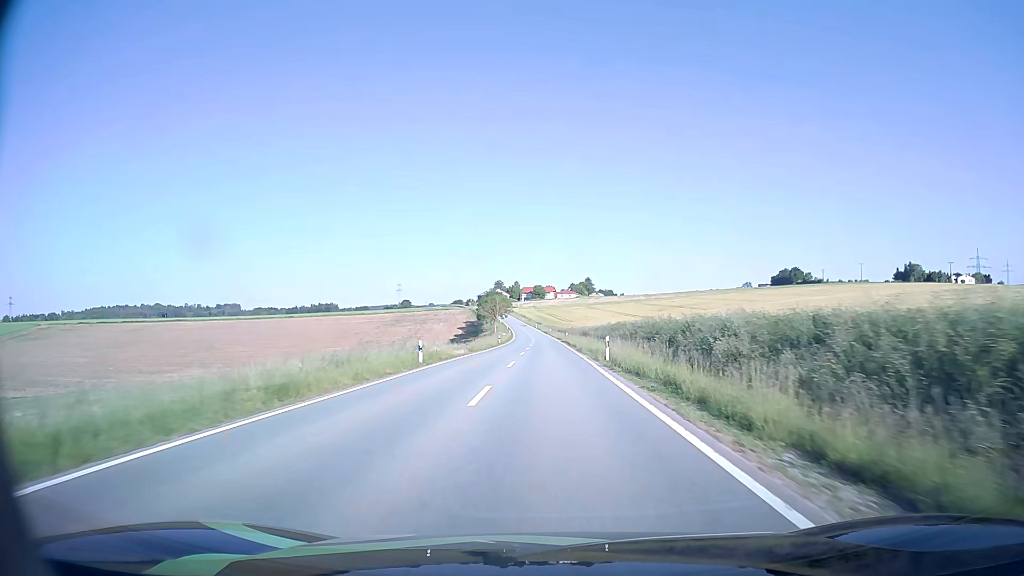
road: tertiary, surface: asphalt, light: Day
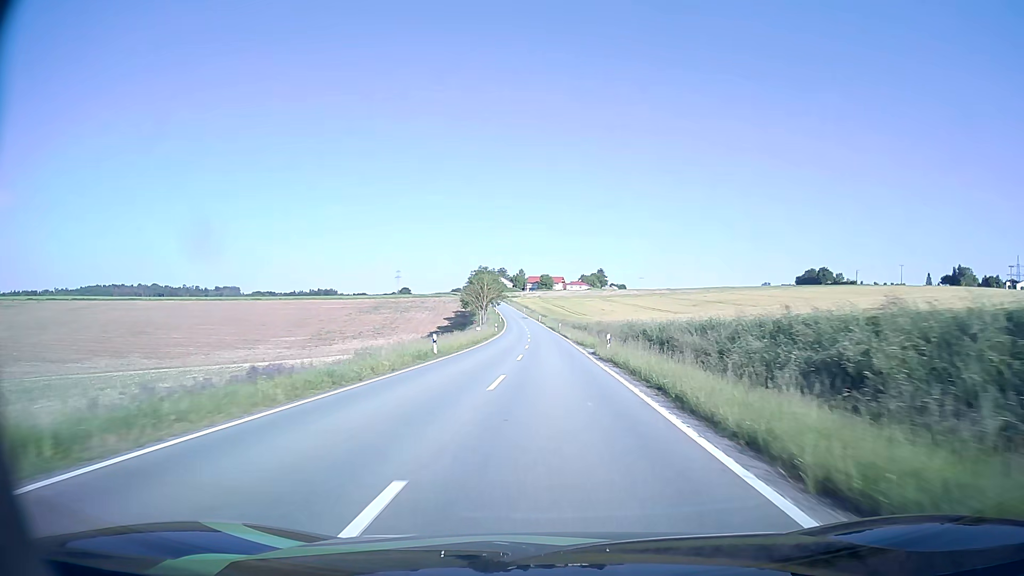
(-0.3, +47.5) m; -1°
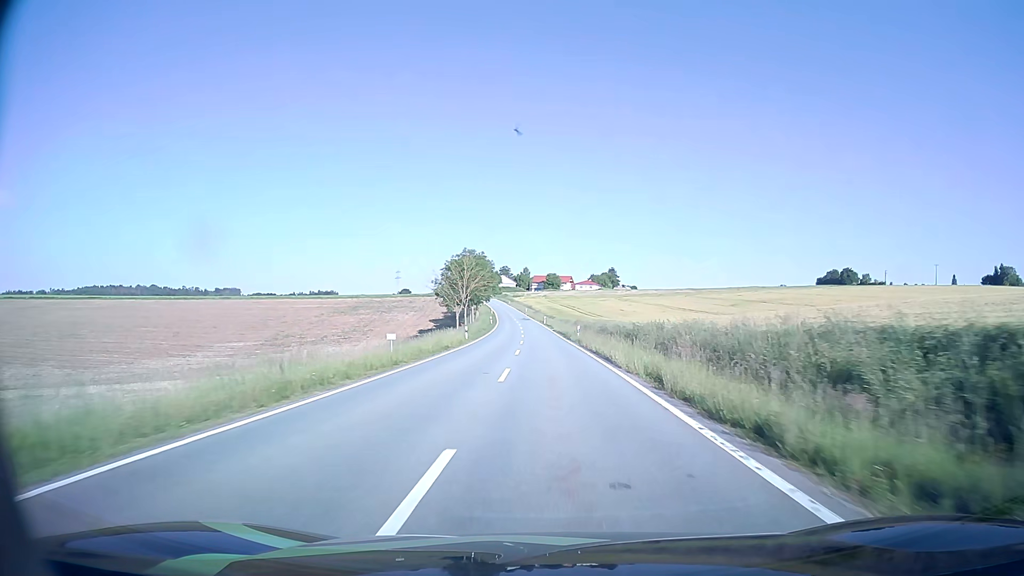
(-0.1, +35.4) m; 0°
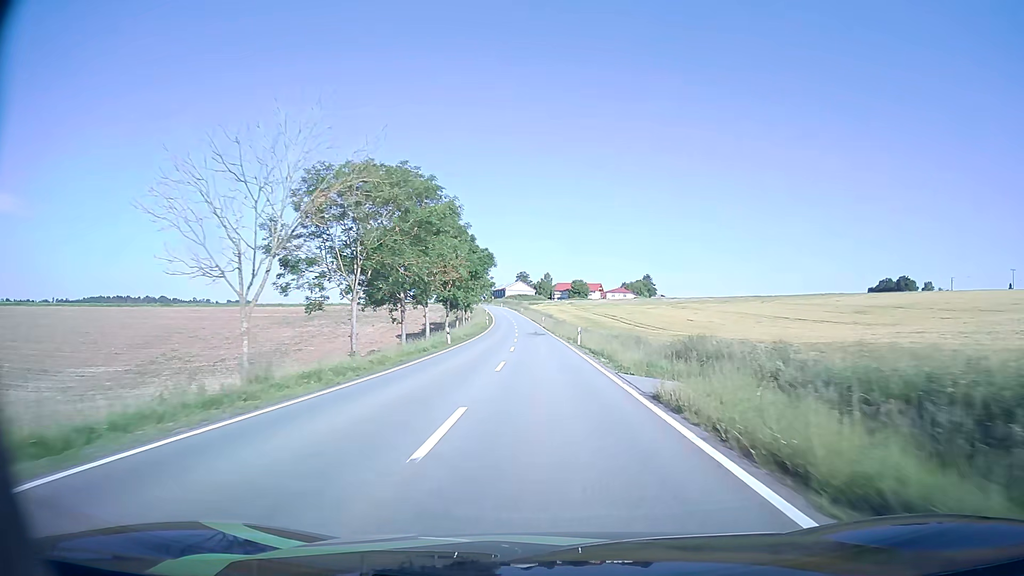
(-0.9, +58.3) m; -2°
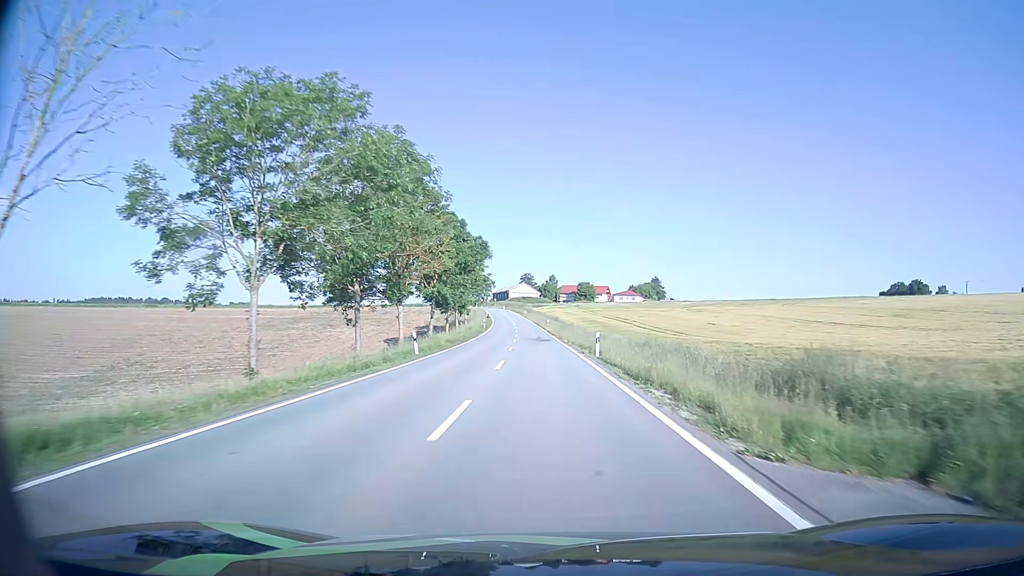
(-0.1, +11.6) m; -1°
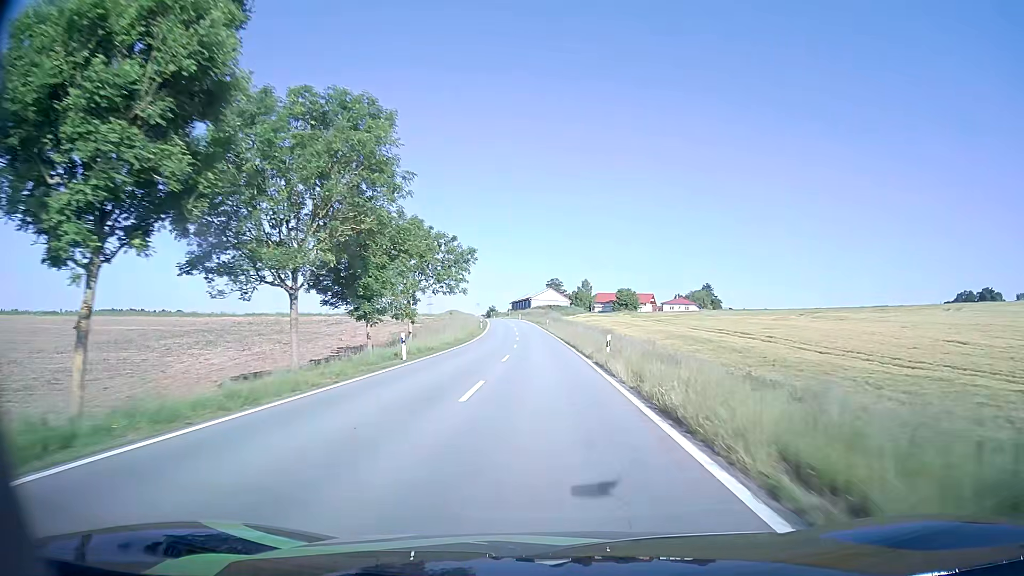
(-1.0, +57.6) m; -2°
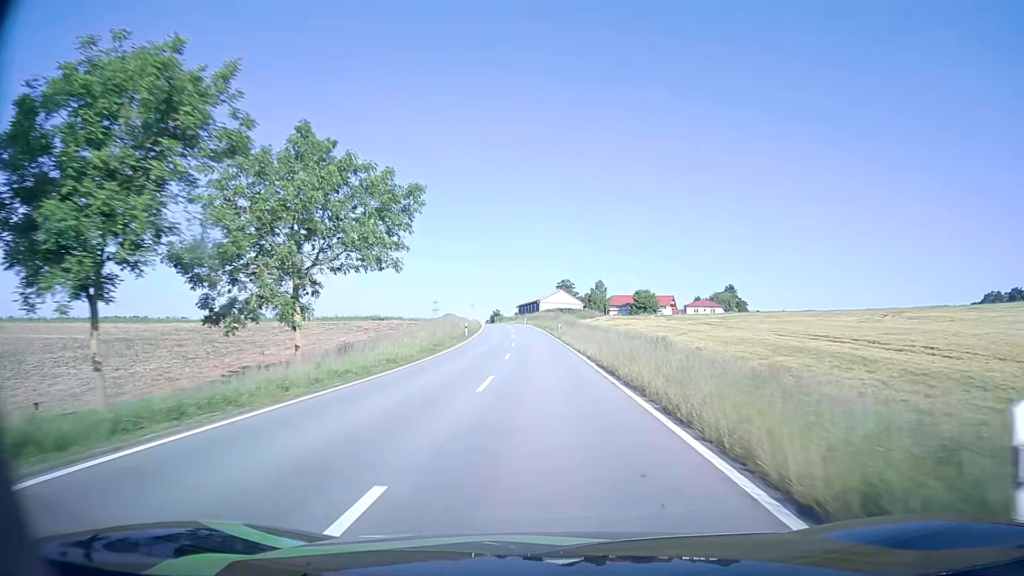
(-0.1, +22.9) m; -1°
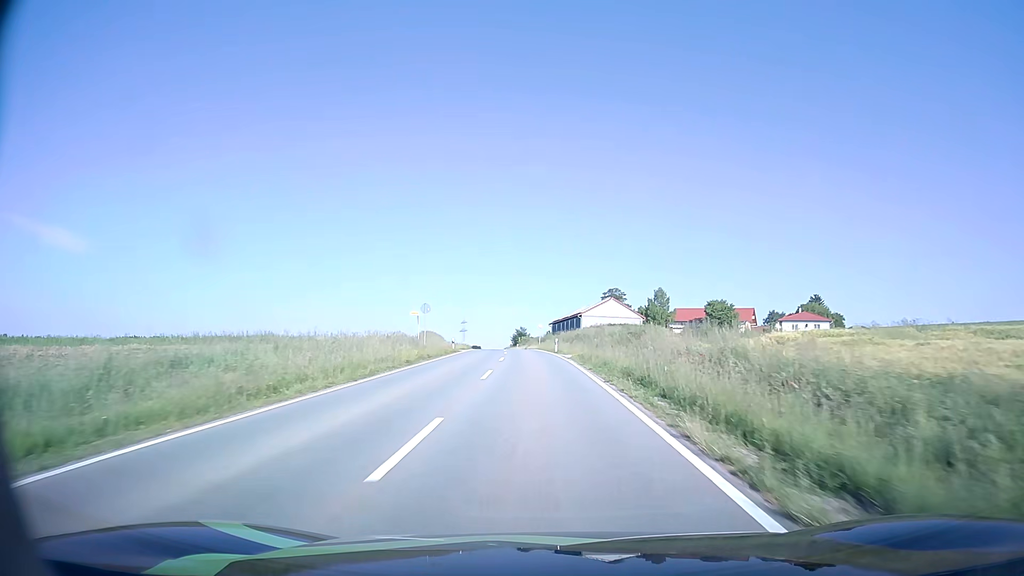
(-1.5, +57.2) m; -3°
(0, +10) (0, +20) (-1, +30) (-1, +40) (-2, +50) (-3, +60) (-4, +70) (-4, +80) (-5, +90) (-6, +100) m
